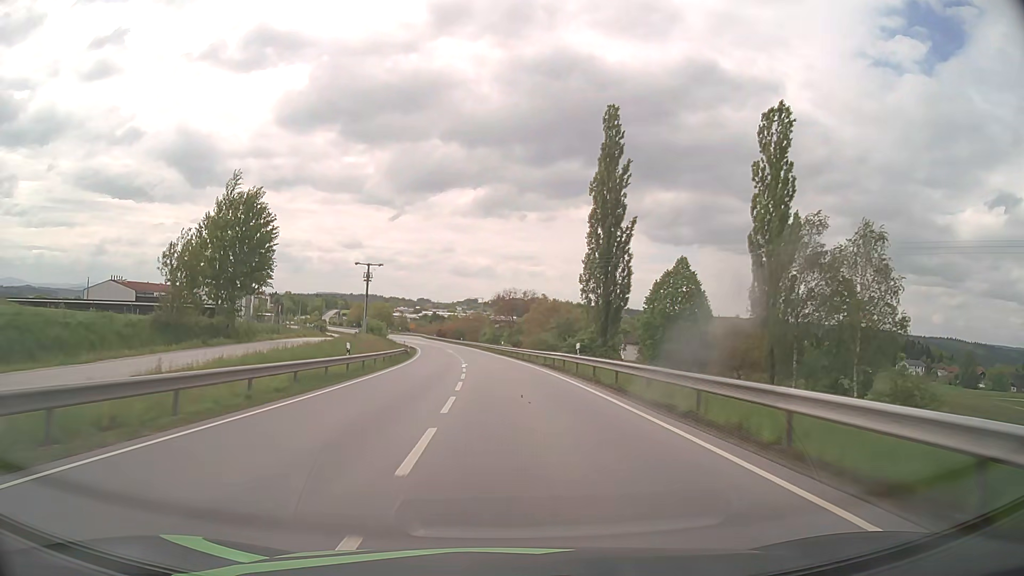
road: primary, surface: asphalt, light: Day
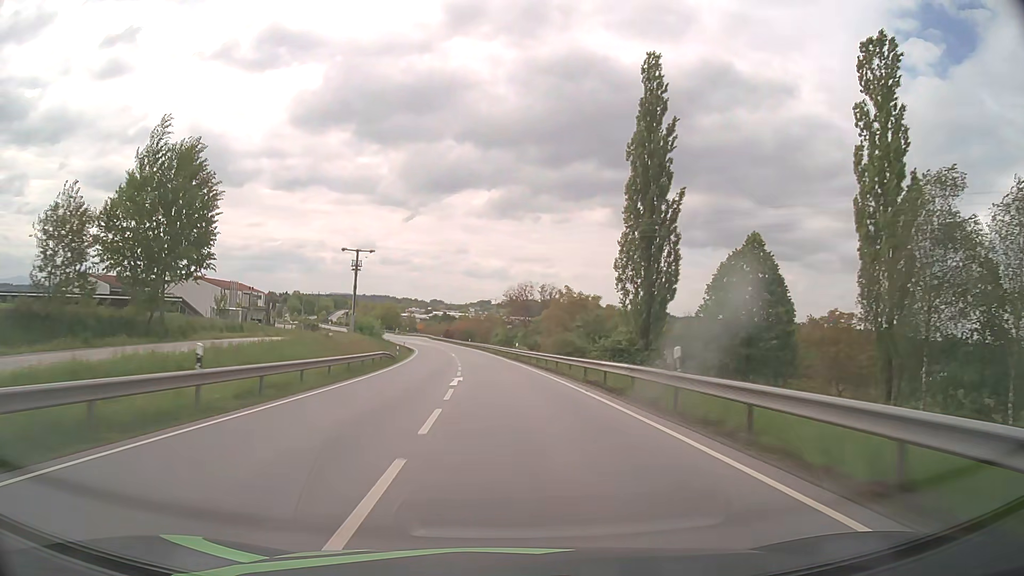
(-0.2, +14.9) m; -1°
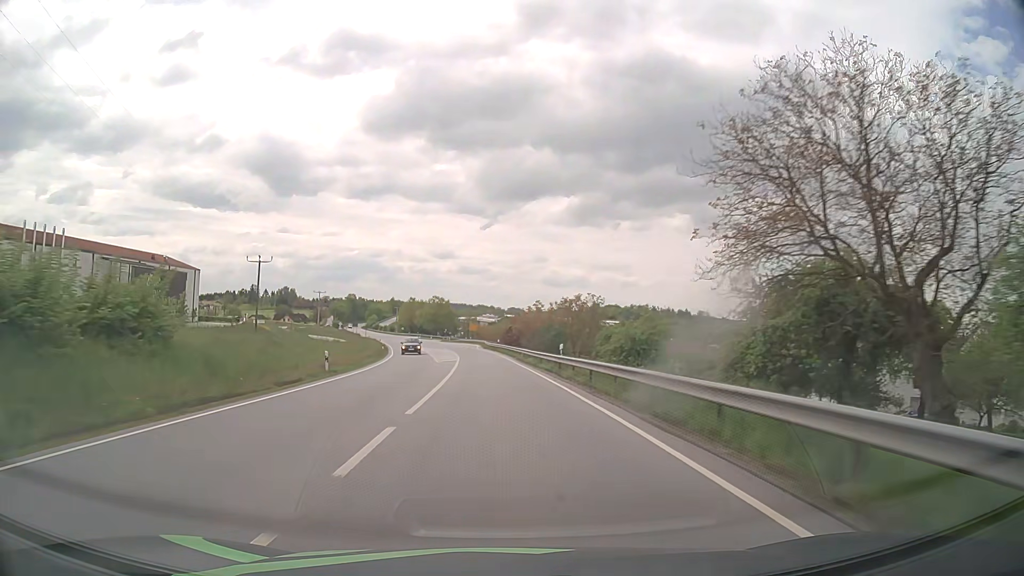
(-4.4, +75.6) m; -7°
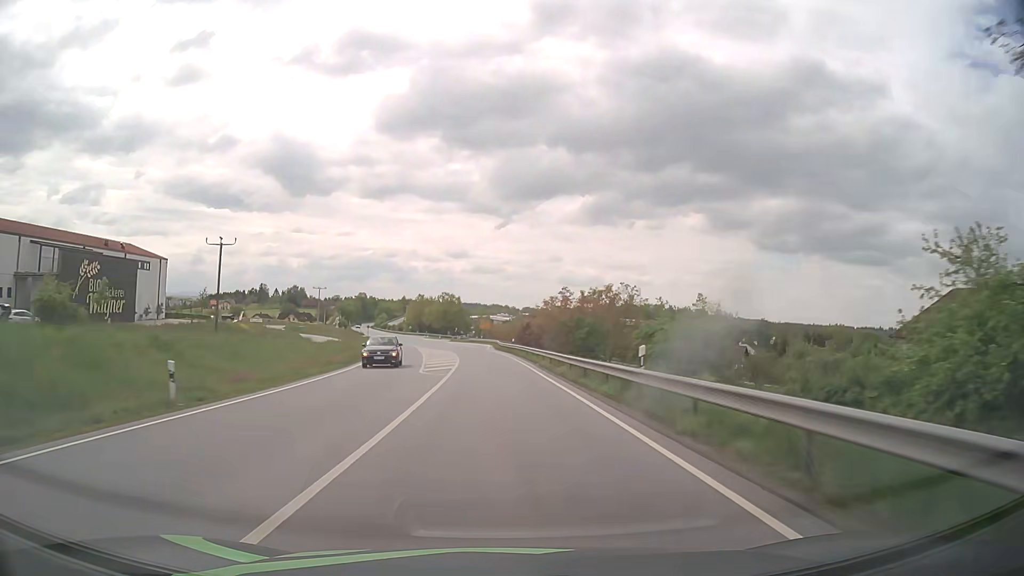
(-0.2, +15.3) m; -1°
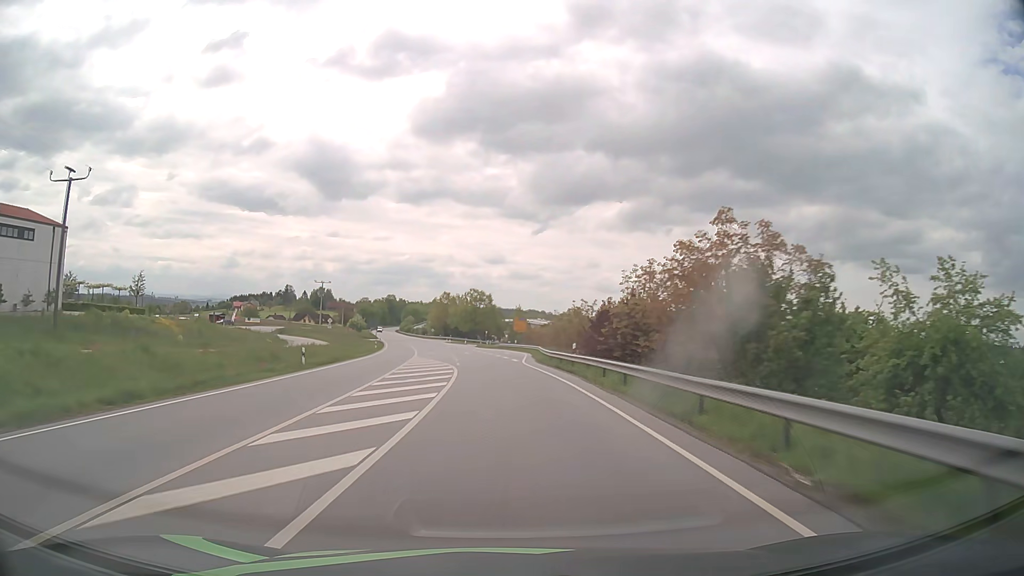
(-0.8, +30.6) m; -3°
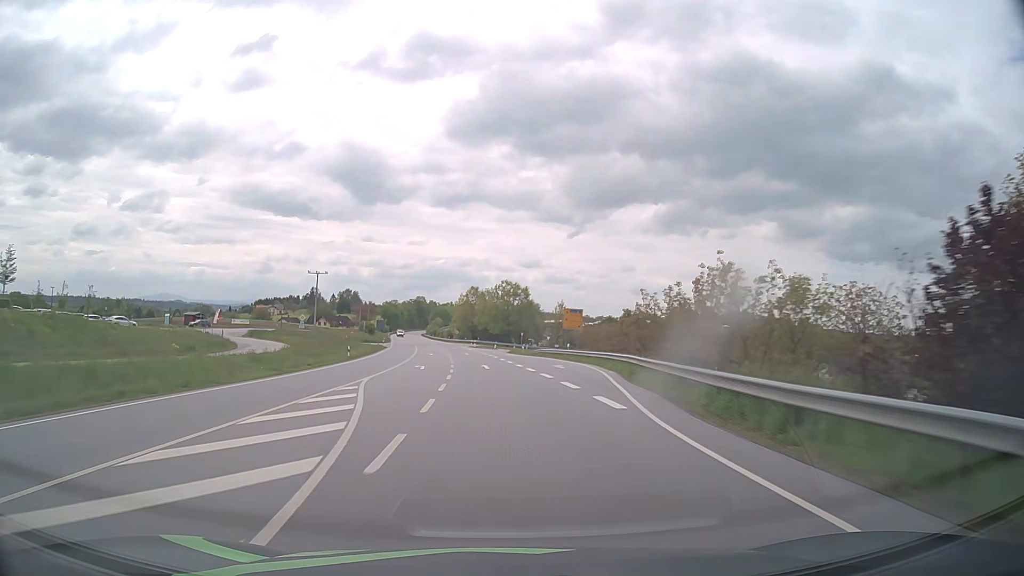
(-0.8, +30.7) m; -3°
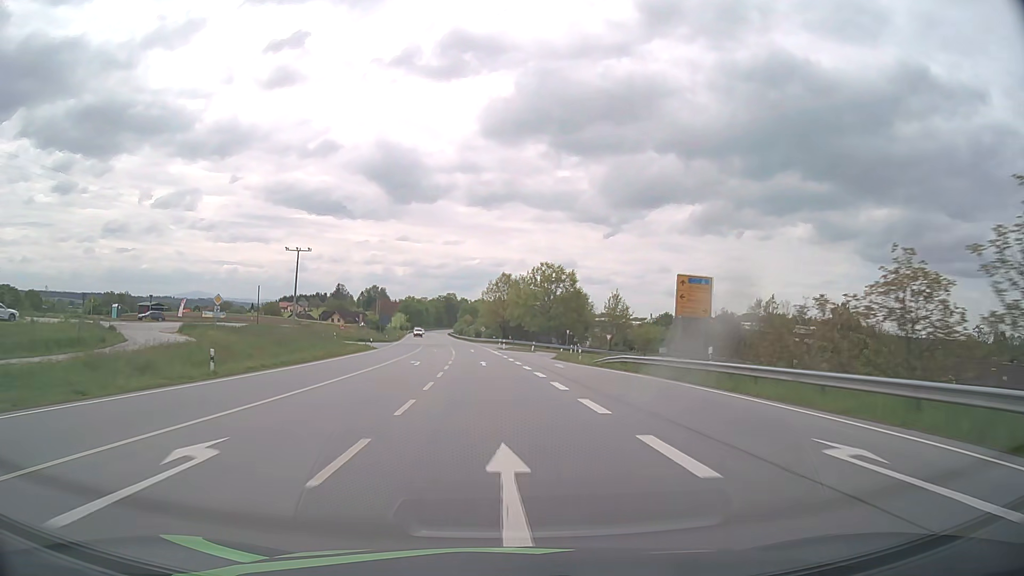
(-0.8, +30.8) m; -3°
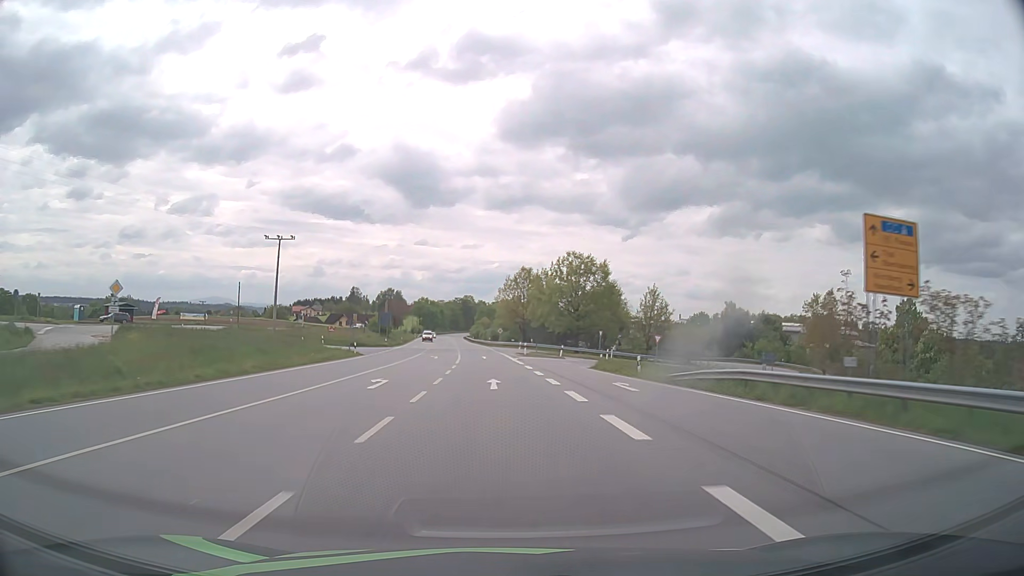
(-0.2, +15.4) m; -2°
(0, +10) (0, +20) (-1, +30) (-1, +40) (-2, +50) (-2, +60) (-3, +70) (-4, +80) (-5, +90) (-6, +100) m
